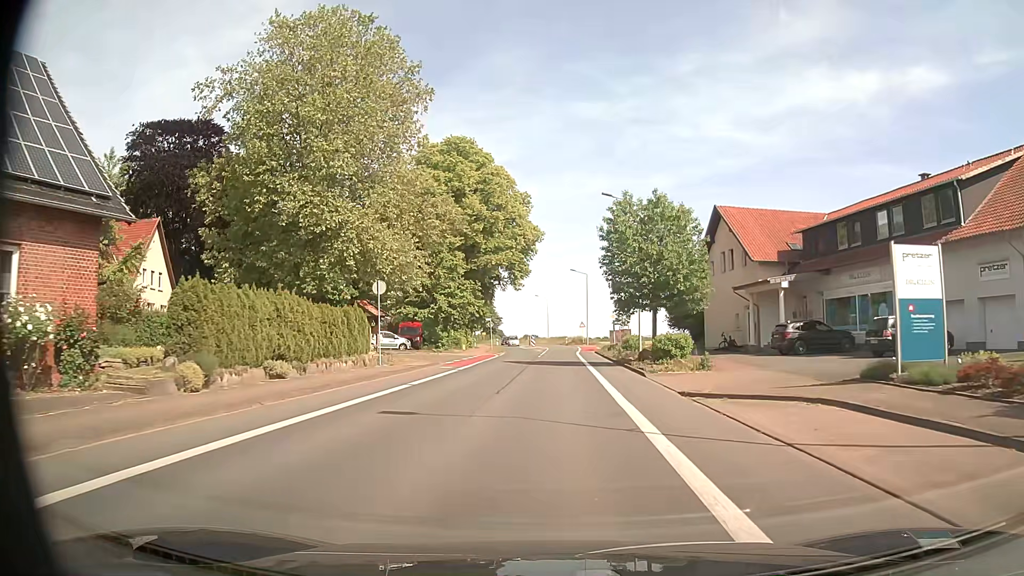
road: secondary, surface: asphalt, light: Day
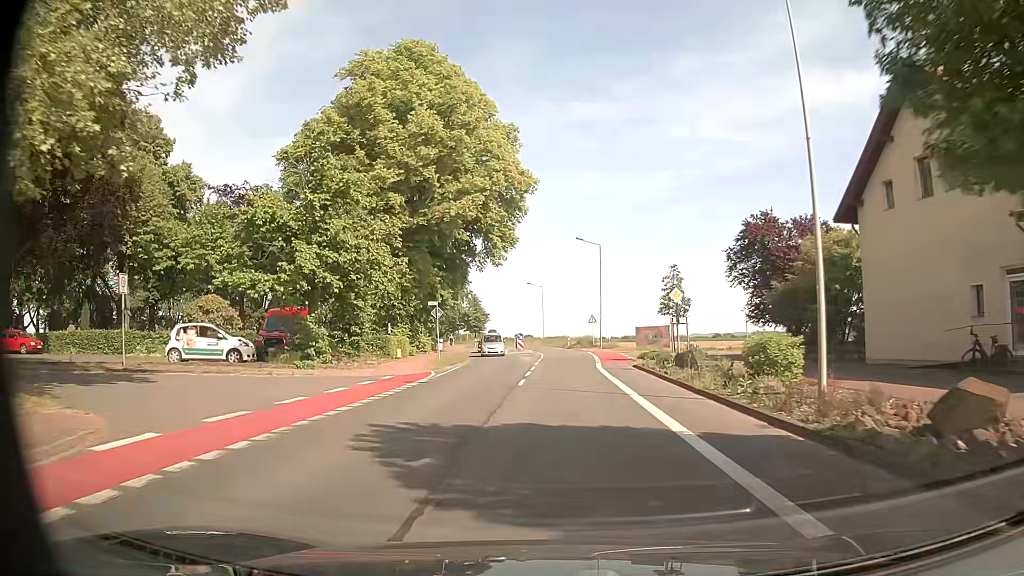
(+0.1, +27.8) m; 0°
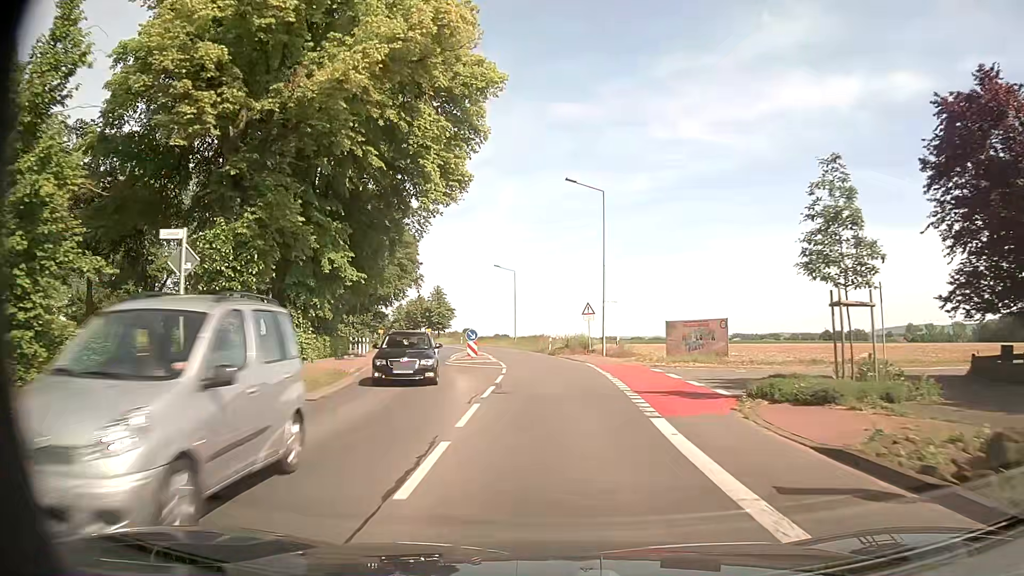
(+0.3, +22.5) m; +2°
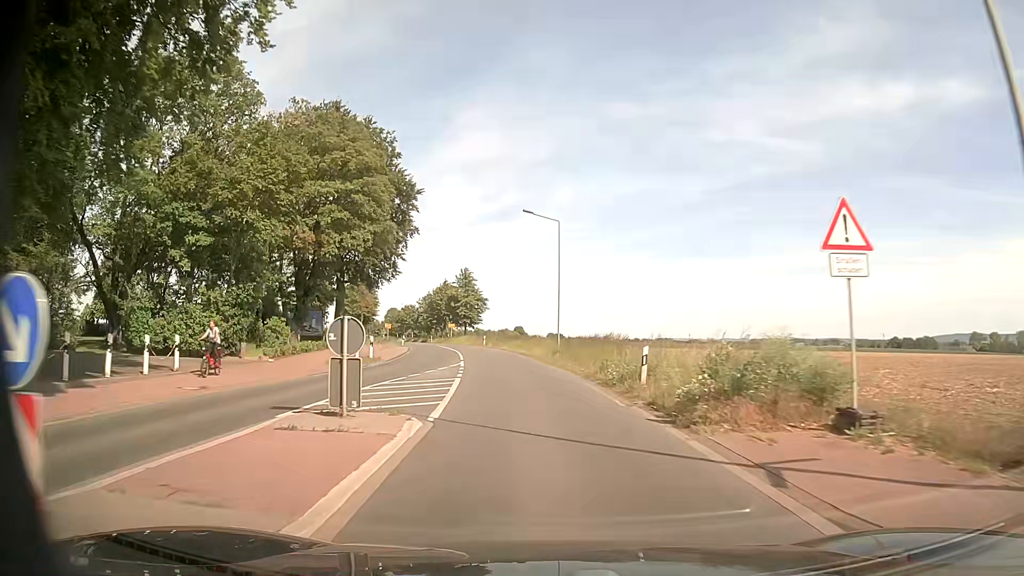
(-0.5, +31.7) m; -4°
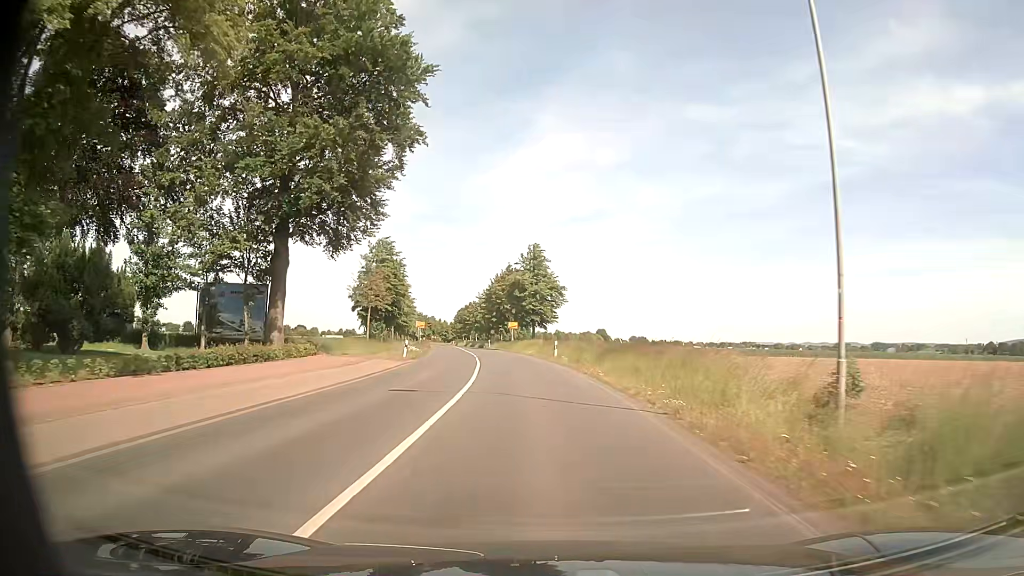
(-2.4, +31.0) m; -8°
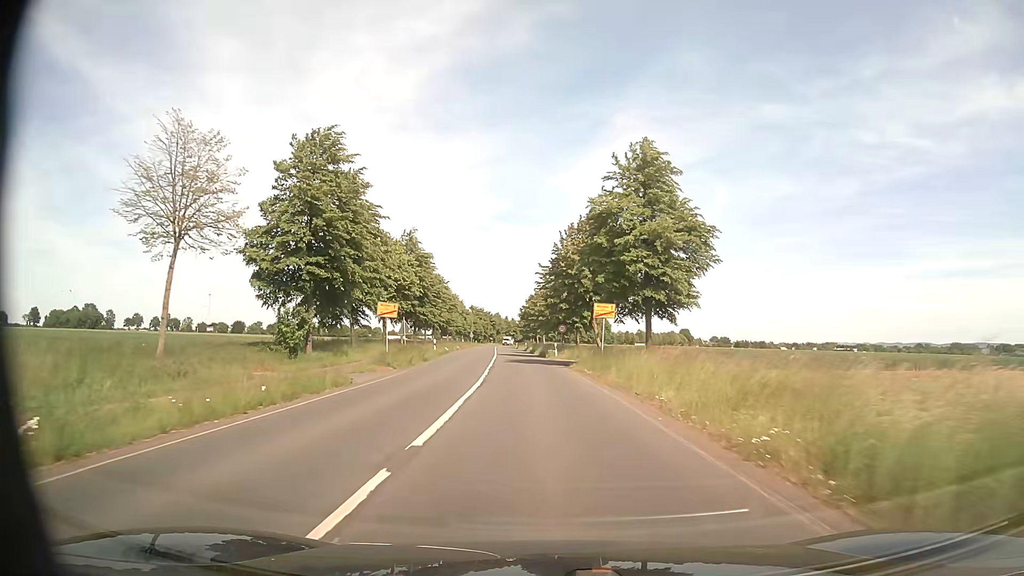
(-2.2, +40.1) m; -6°
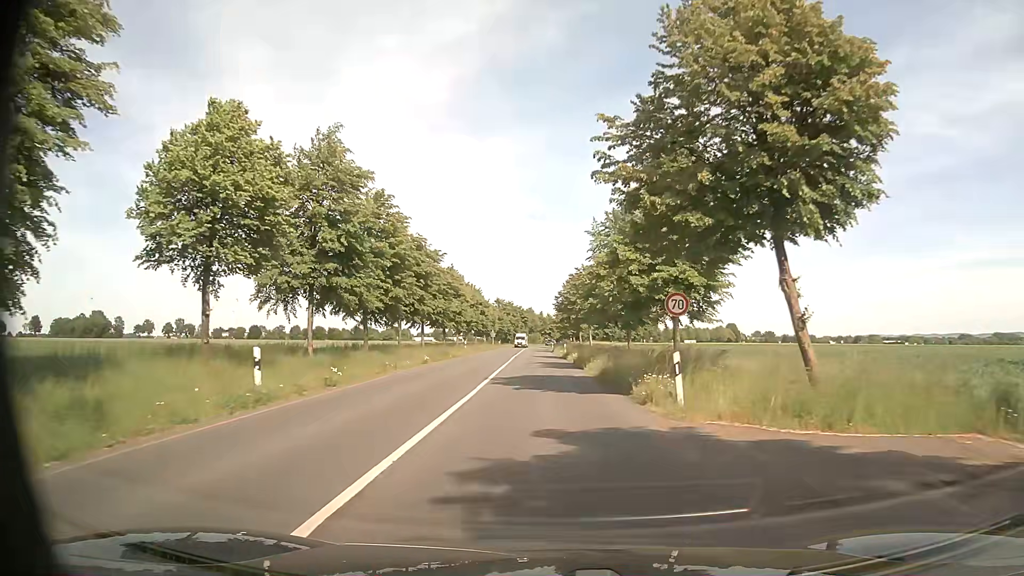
(-1.1, +34.3) m; -2°
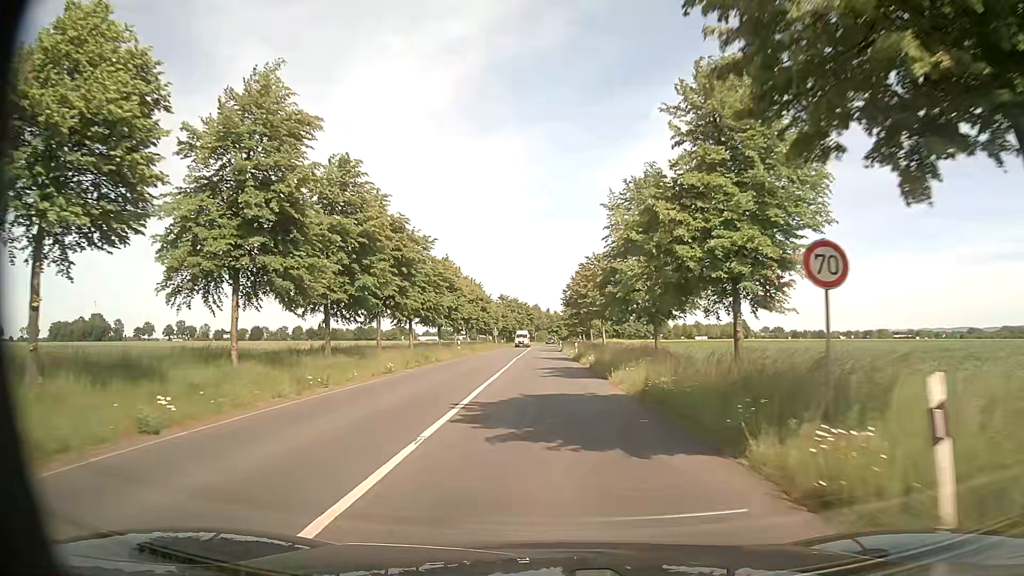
(-0.2, +8.9) m; -1°
(0, +10) (0, +20) (0, +30) (0, +40) (-1, +50) (-1, +60) (-1, +70) (-1, +80) (-1, +90) (-1, +100) m
